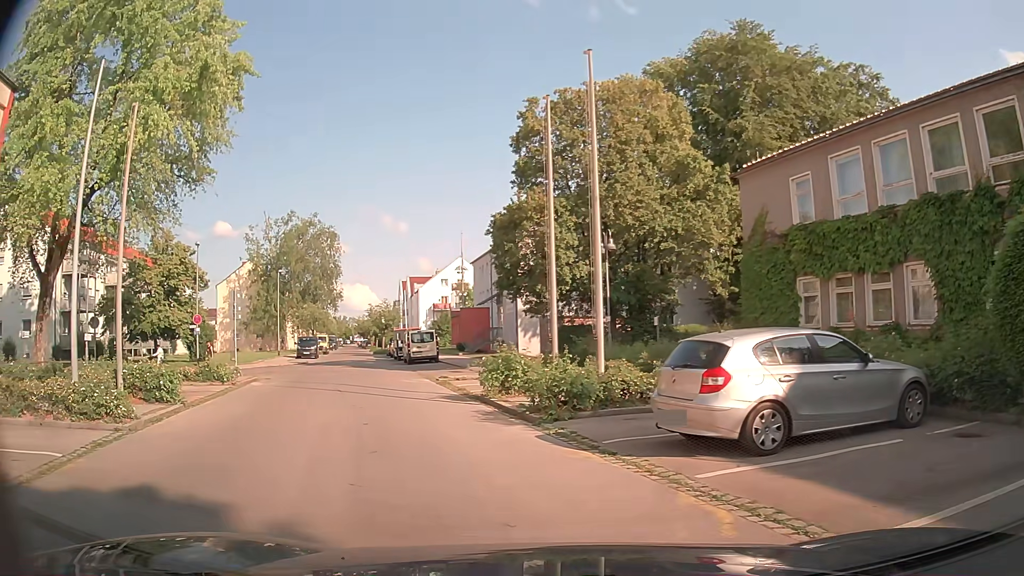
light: Day
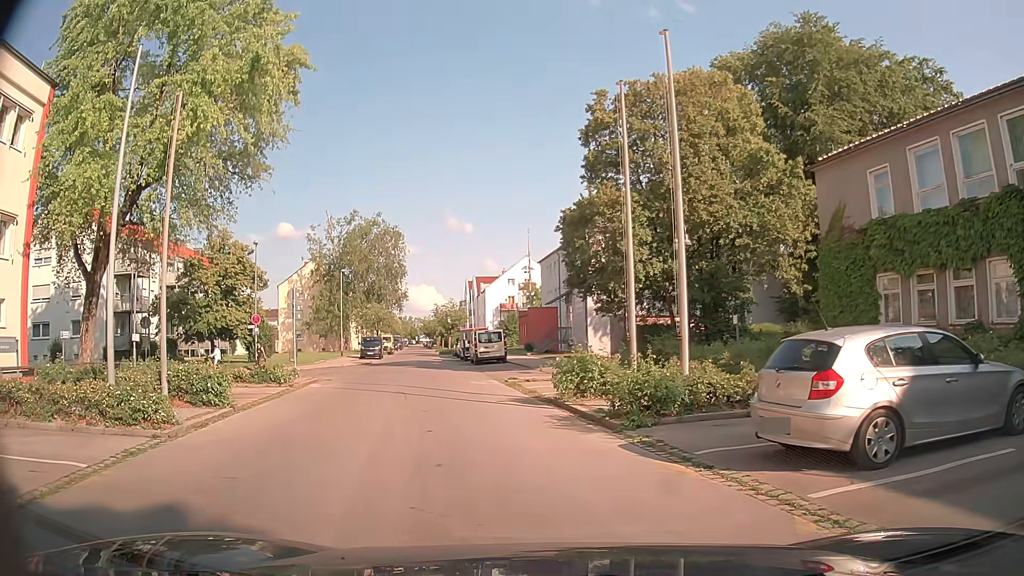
(0.0, +1.0) m; -5°
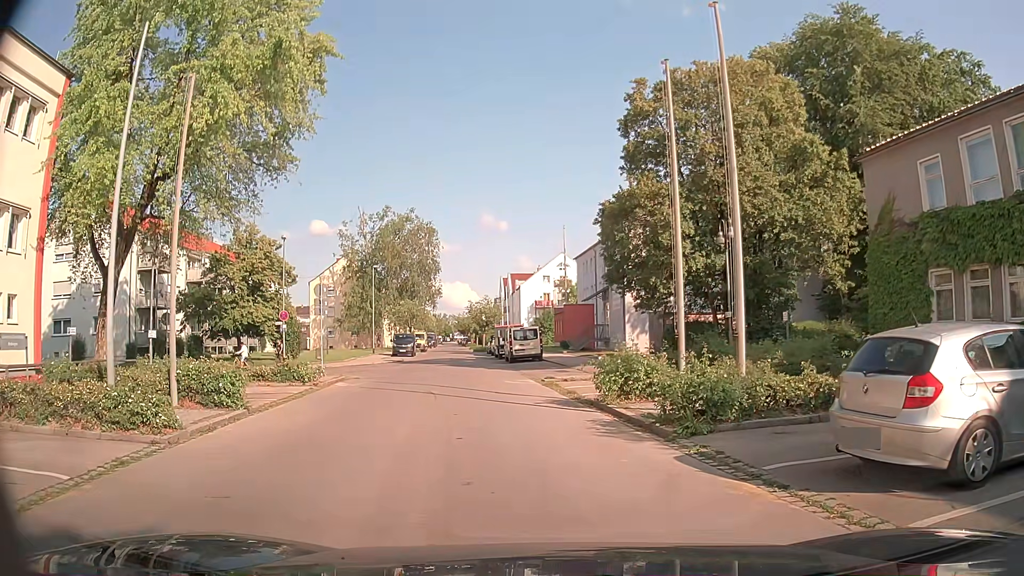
(0.0, +1.2) m; -3°
